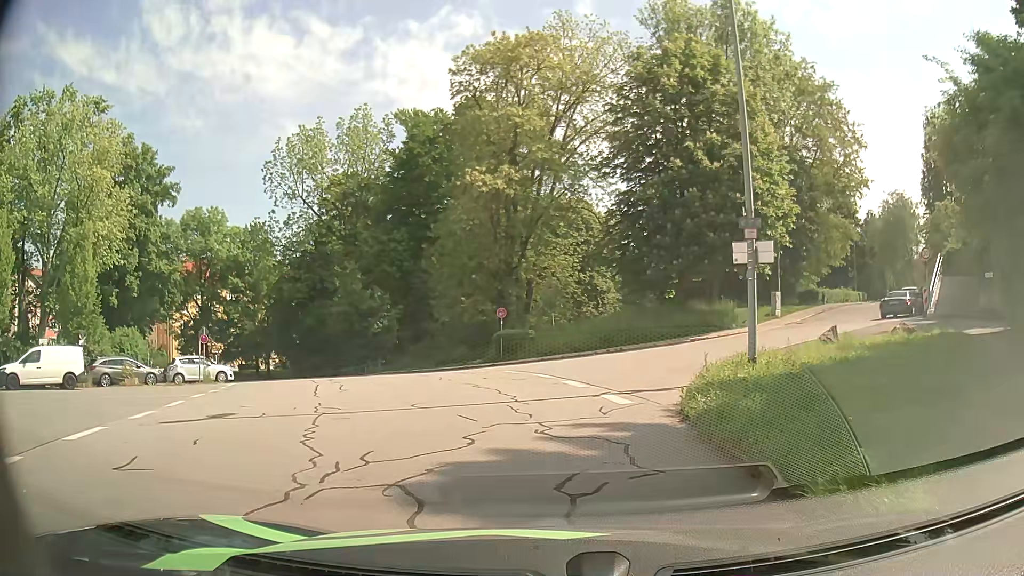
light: Day
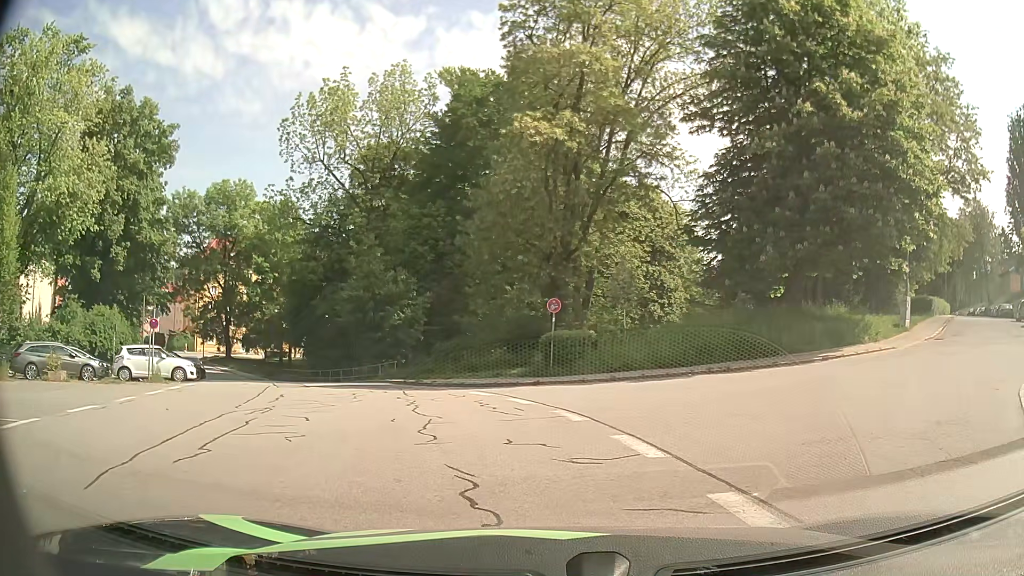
(-0.3, +9.2) m; -4°
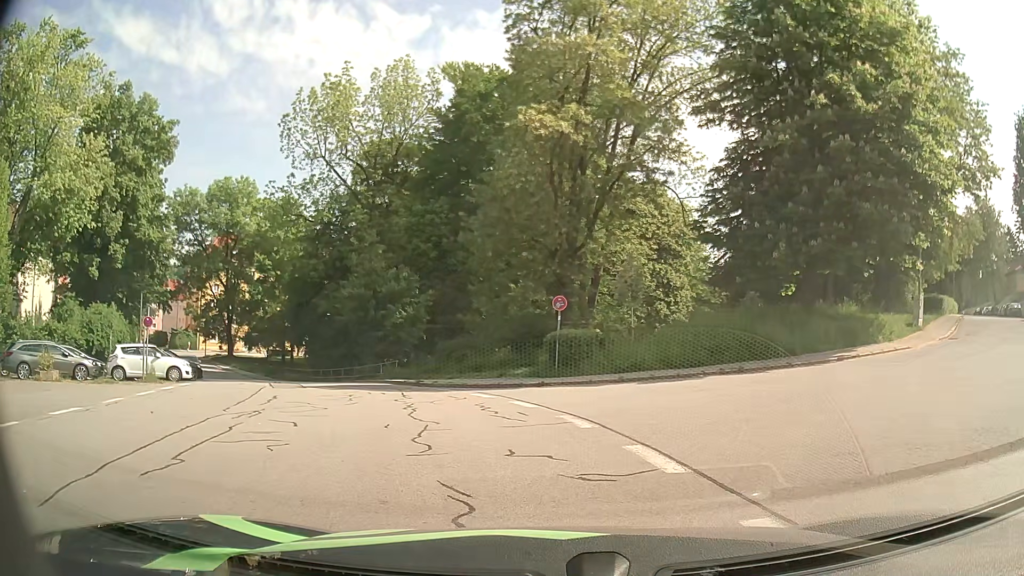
(0.0, +0.7) m; +1°
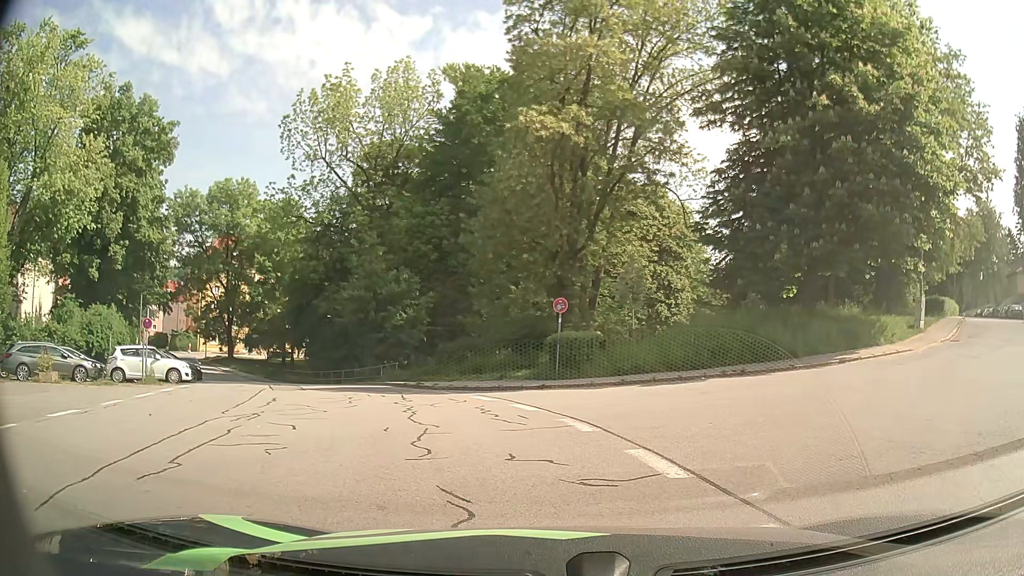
(0.0, +0.1) m; 0°
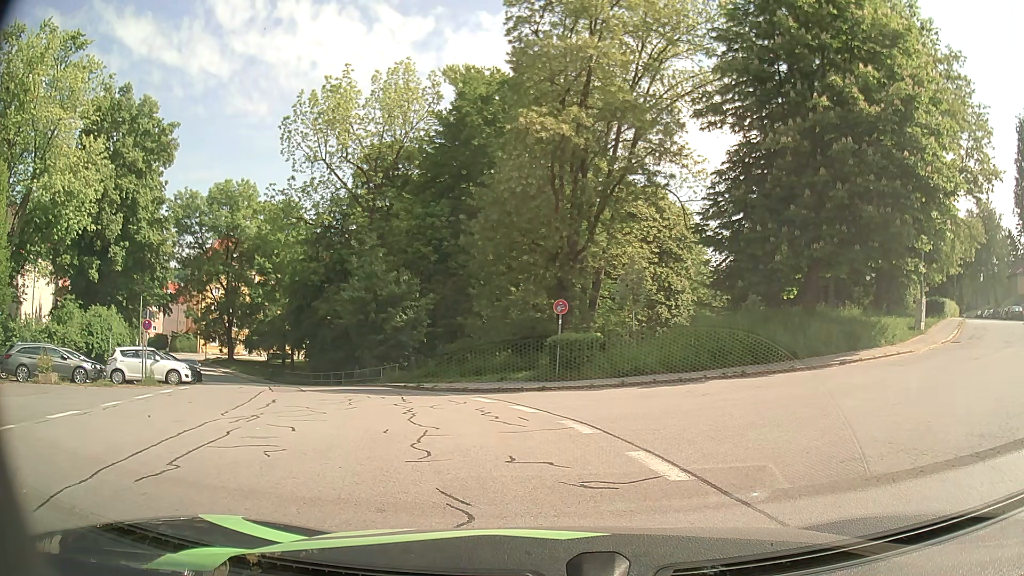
(0.0, +0.1) m; 0°
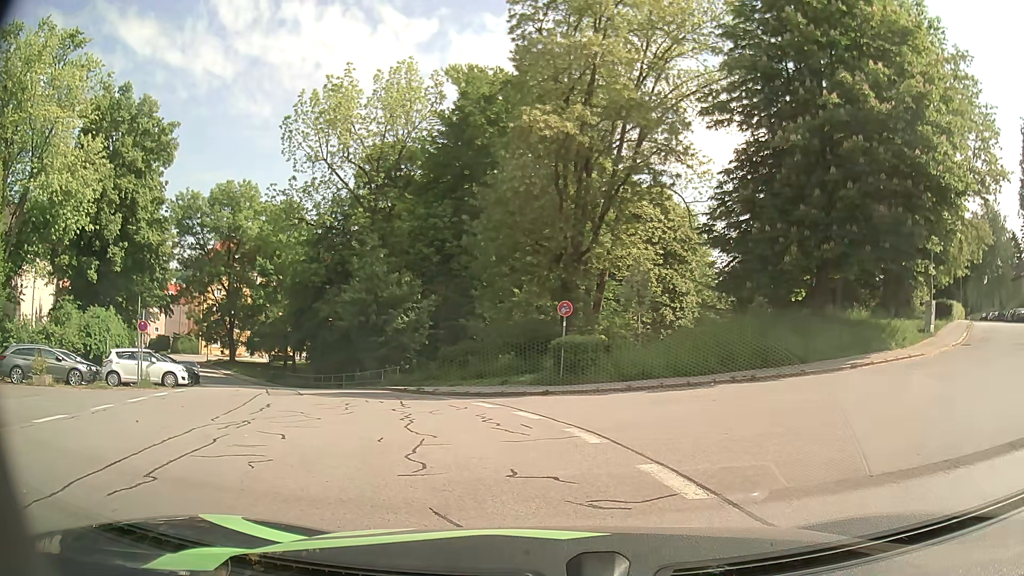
(0.0, +0.6) m; 0°
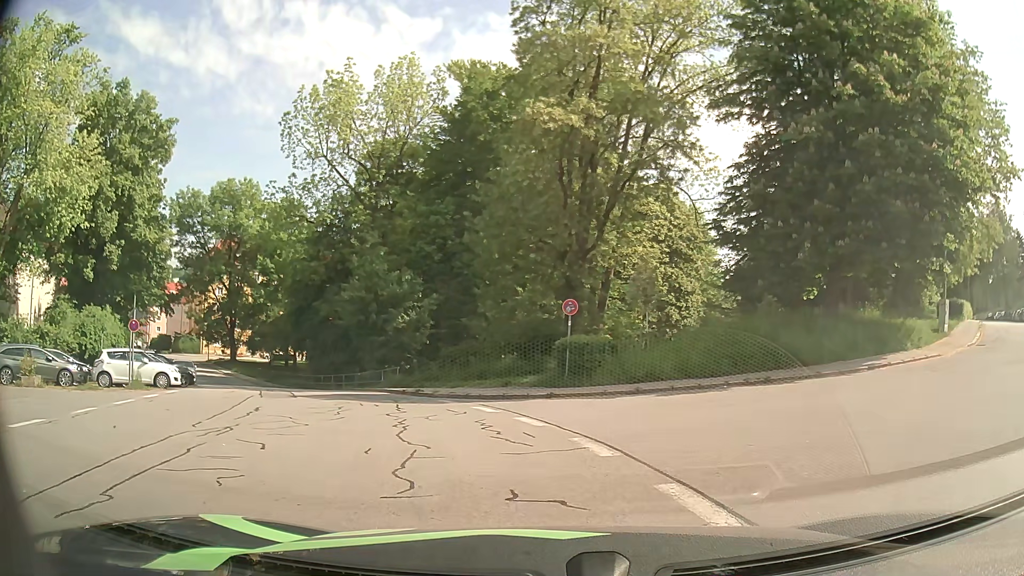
(0.0, +0.9) m; -1°
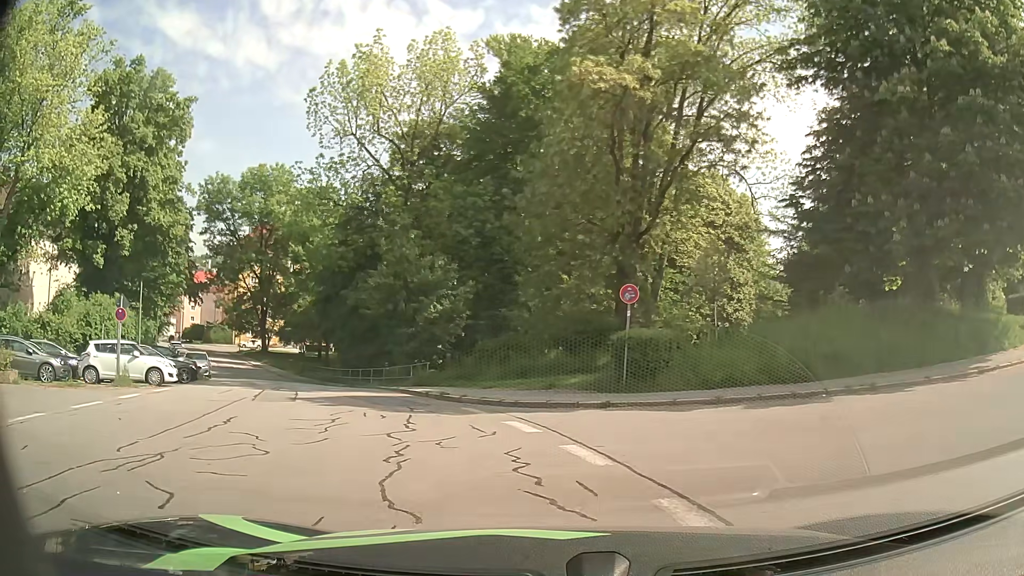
(-0.1, +3.6) m; -4°
